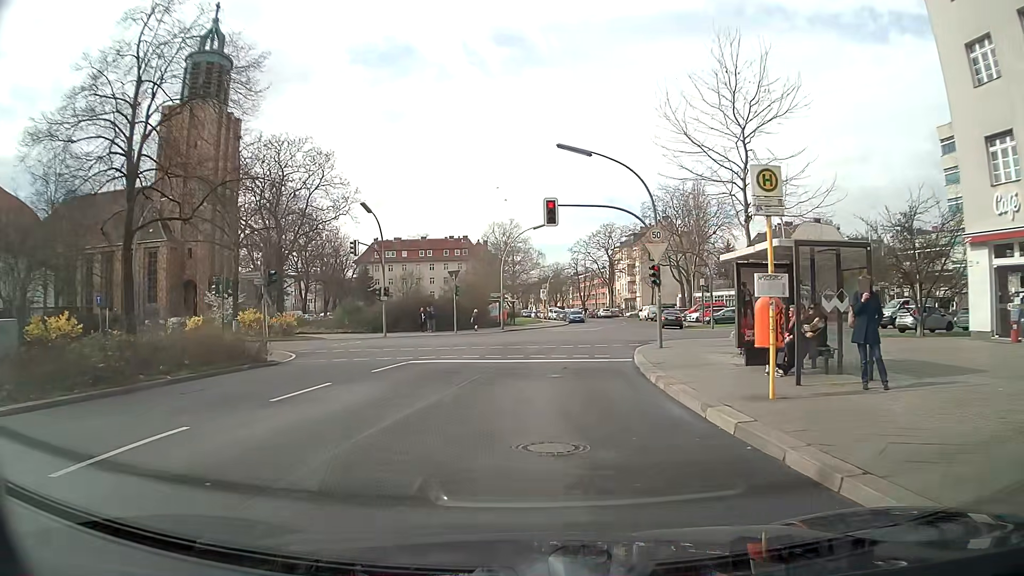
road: tertiary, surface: asphalt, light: Day
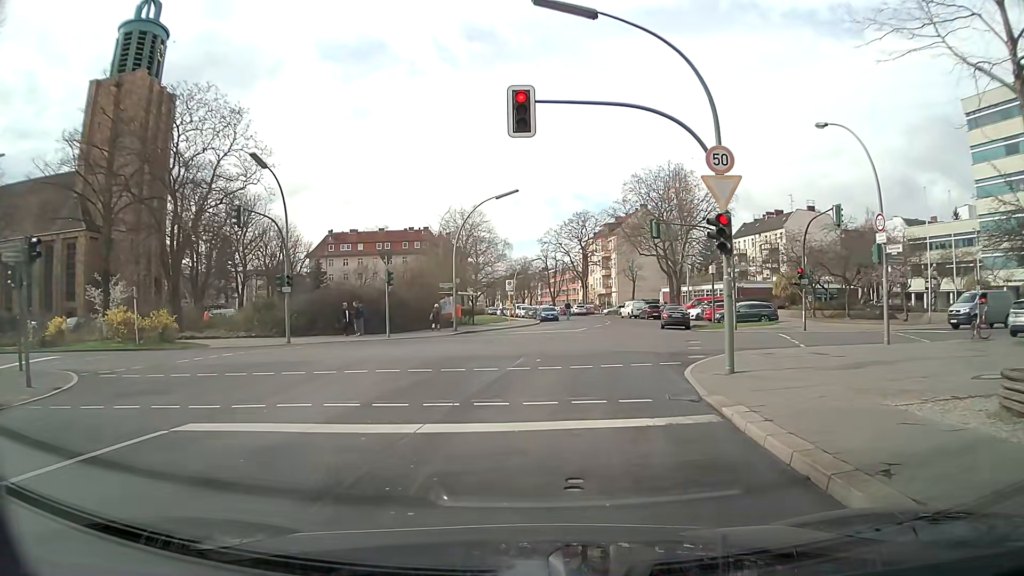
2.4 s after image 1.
(+0.2, +12.0) m; +3°
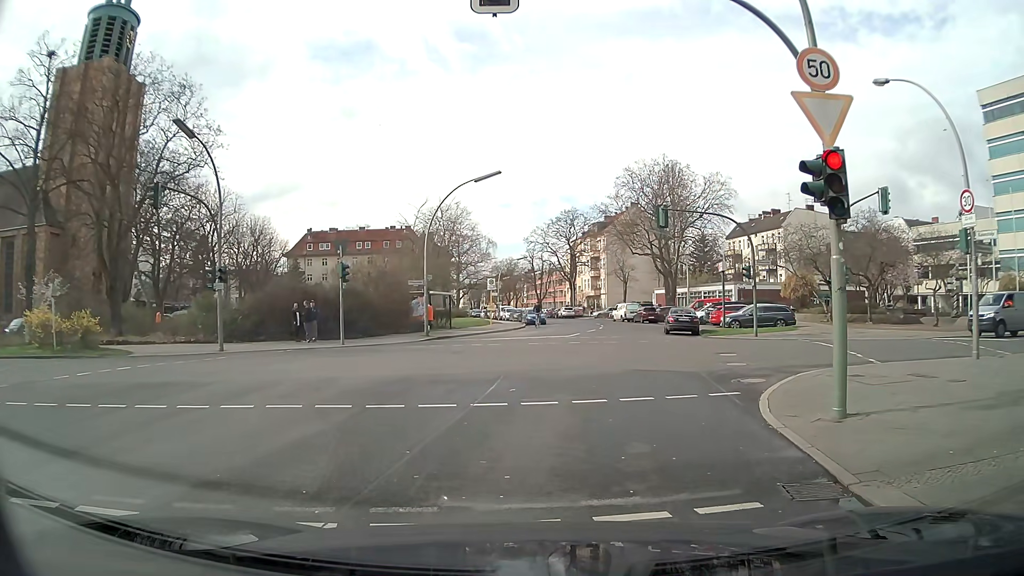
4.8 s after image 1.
(+0.1, +5.1) m; +3°
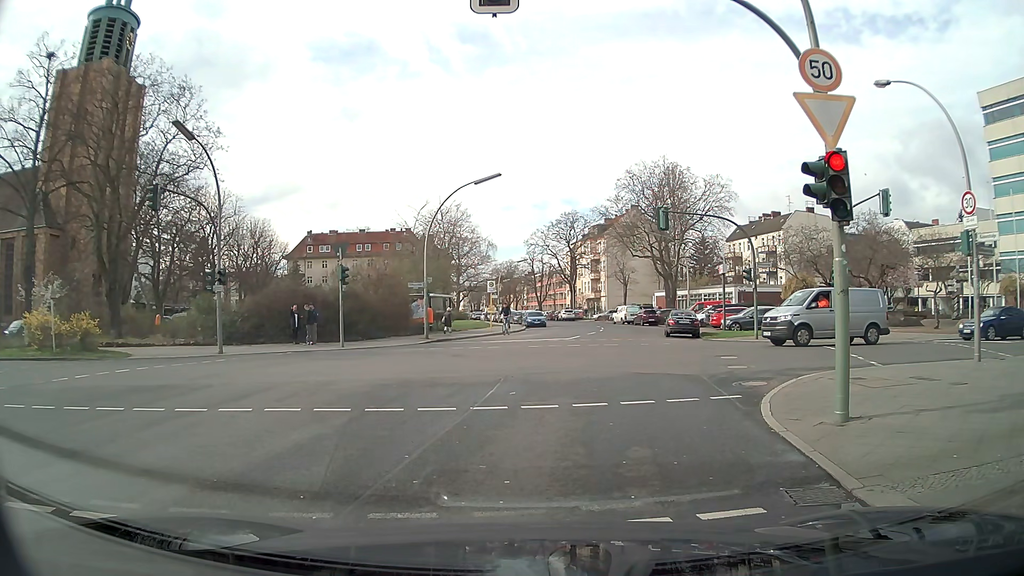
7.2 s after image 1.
(0.0, +0.2) m; 0°
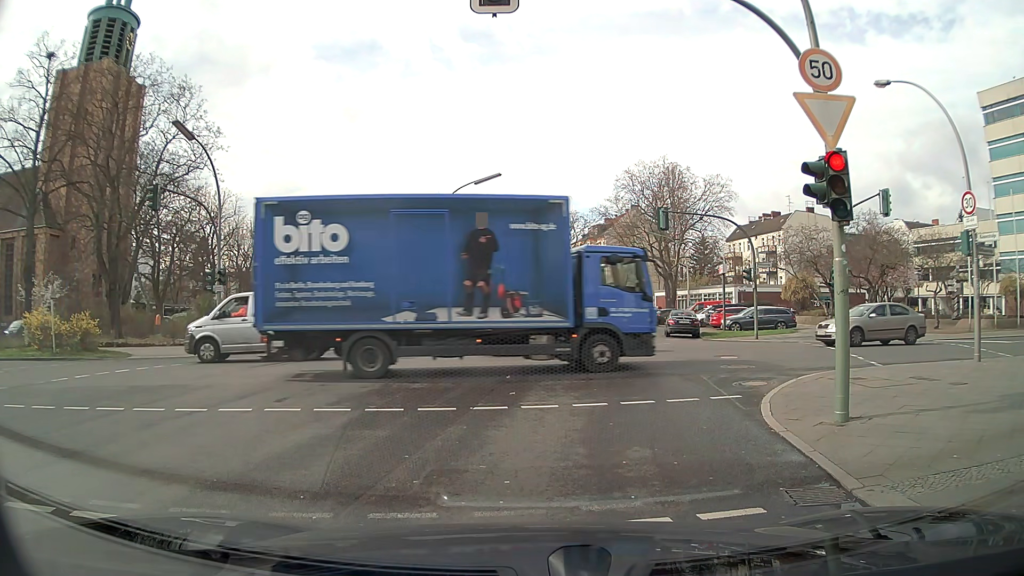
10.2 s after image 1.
(0.0, 0.0) m; 0°
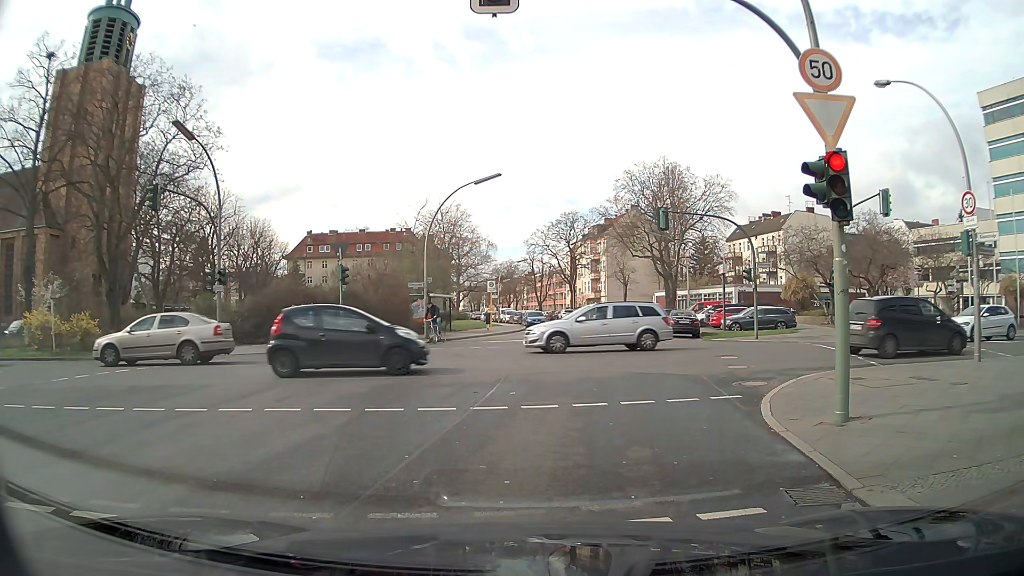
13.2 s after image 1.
(0.0, 0.0) m; 0°
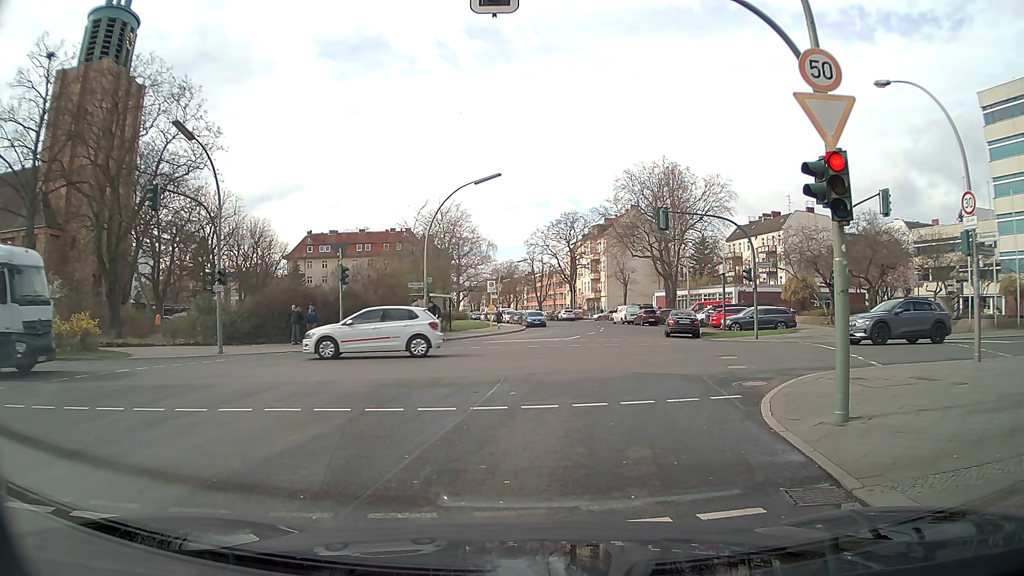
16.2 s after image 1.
(0.0, 0.0) m; 0°
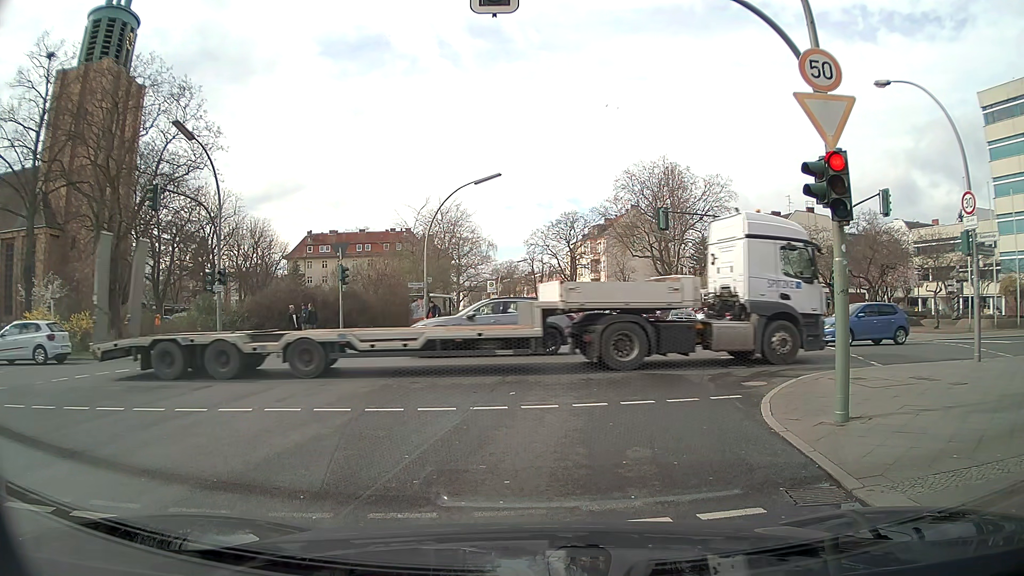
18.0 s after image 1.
(0.0, 0.0) m; 0°
